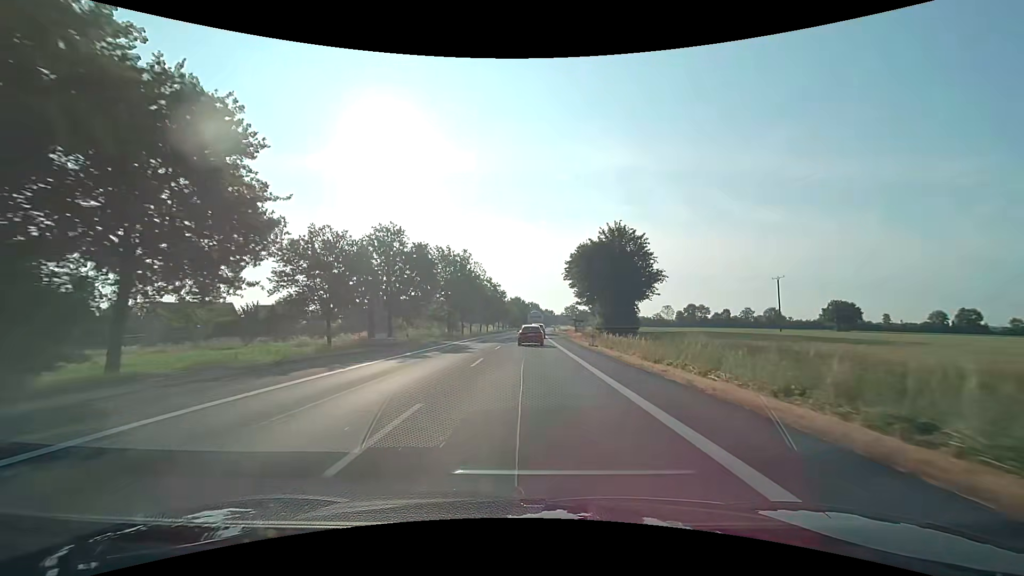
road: primary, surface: asphalt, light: Day
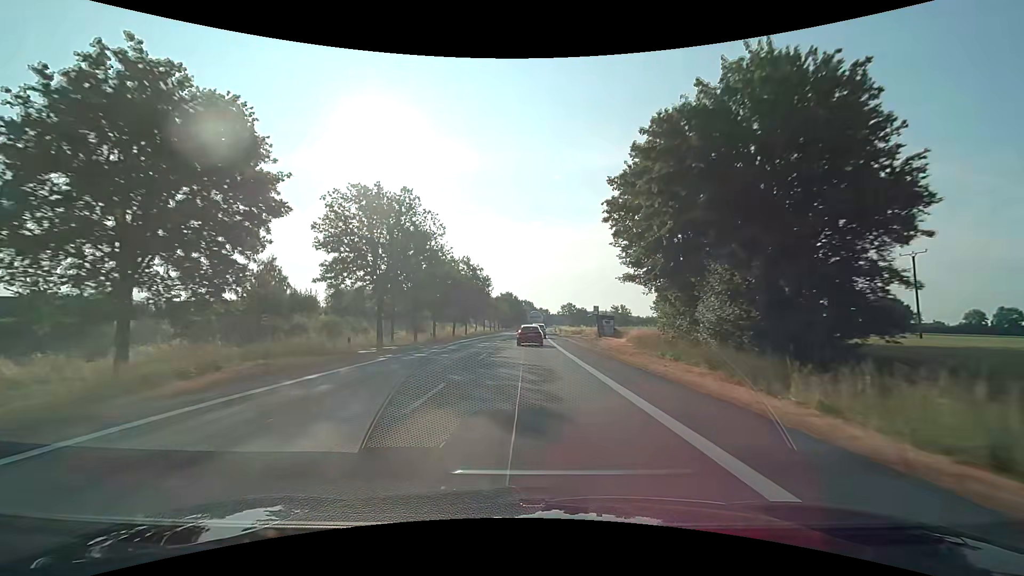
(+0.2, +32.9) m; +1°
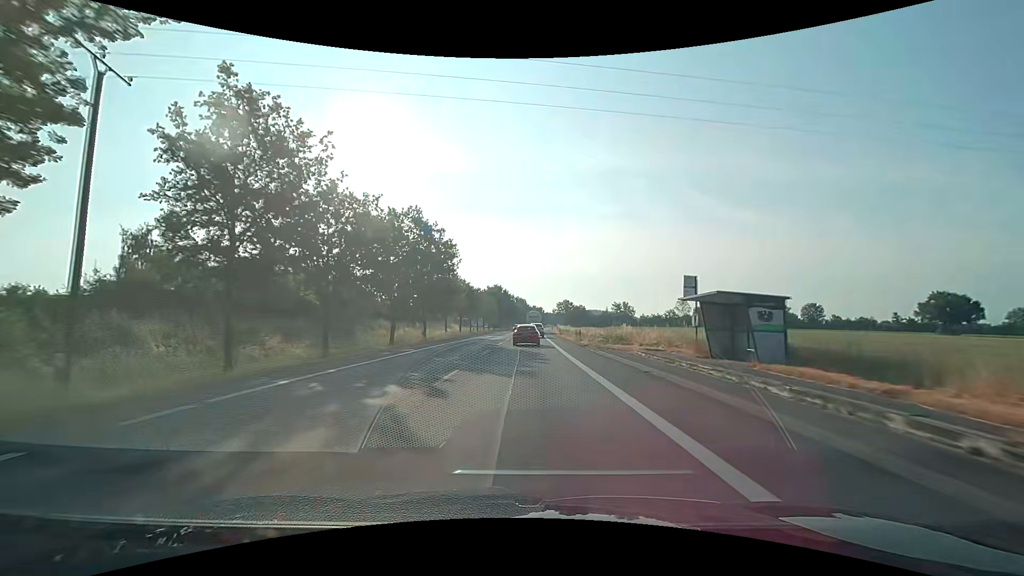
(+0.3, +32.7) m; +1°
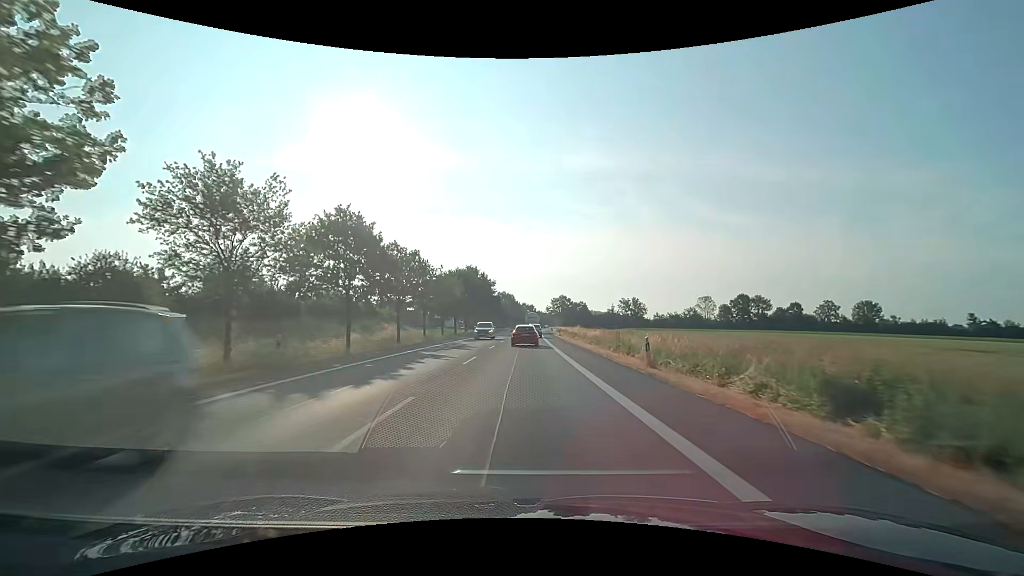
(+0.4, +53.7) m; +1°
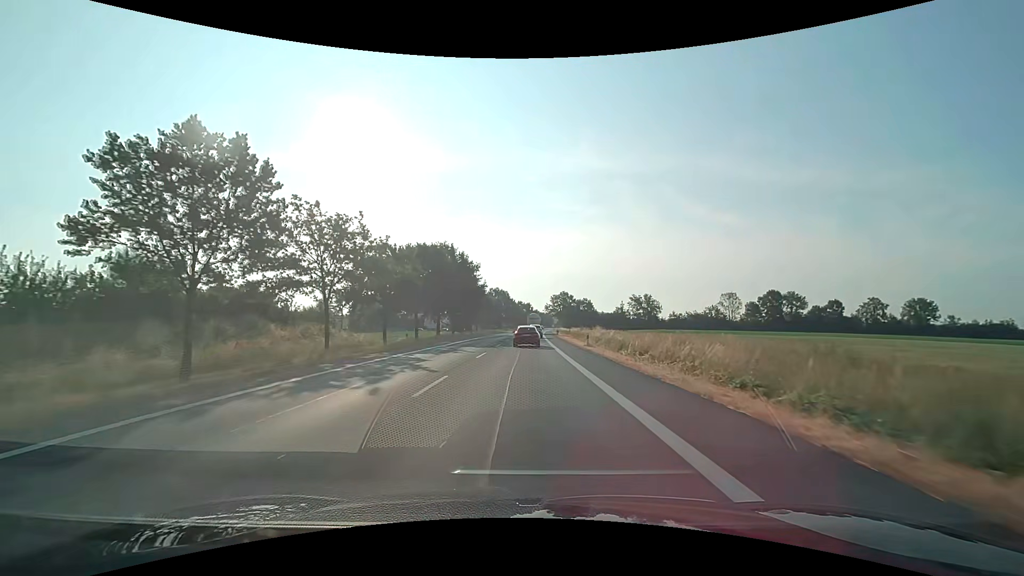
(+0.1, +32.0) m; 0°
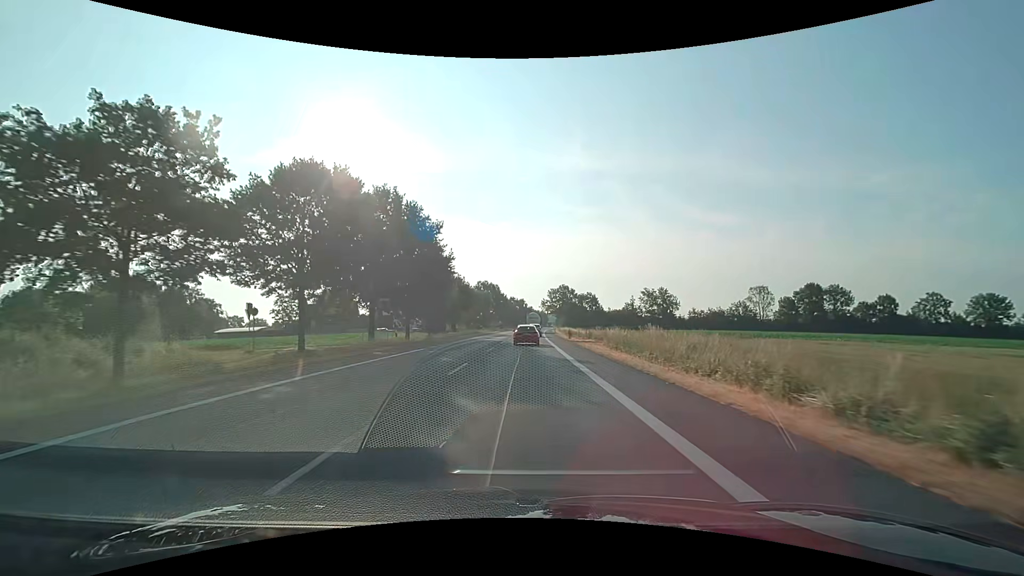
(+0.2, +32.0) m; +1°
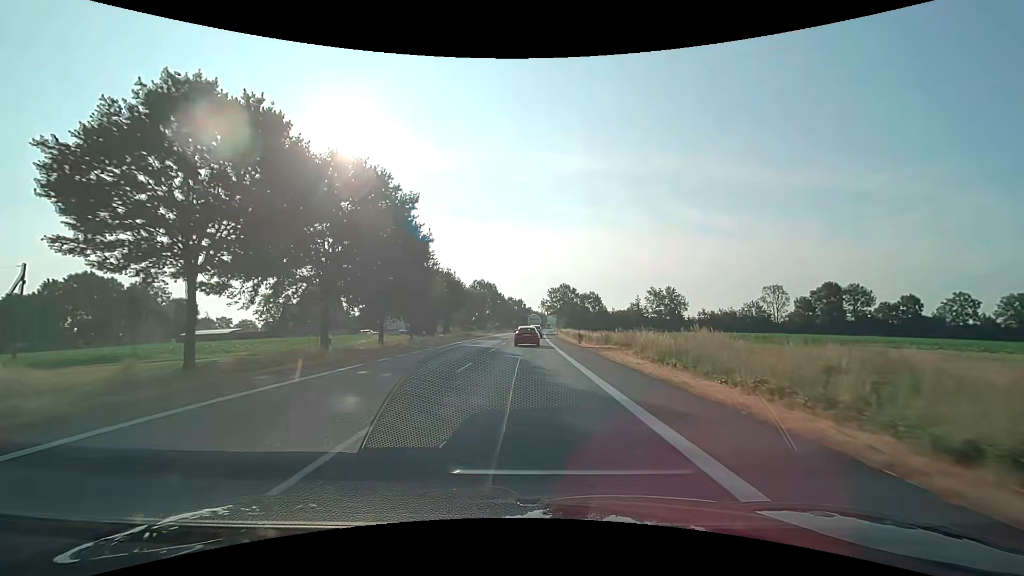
(0.0, +10.8) m; 0°
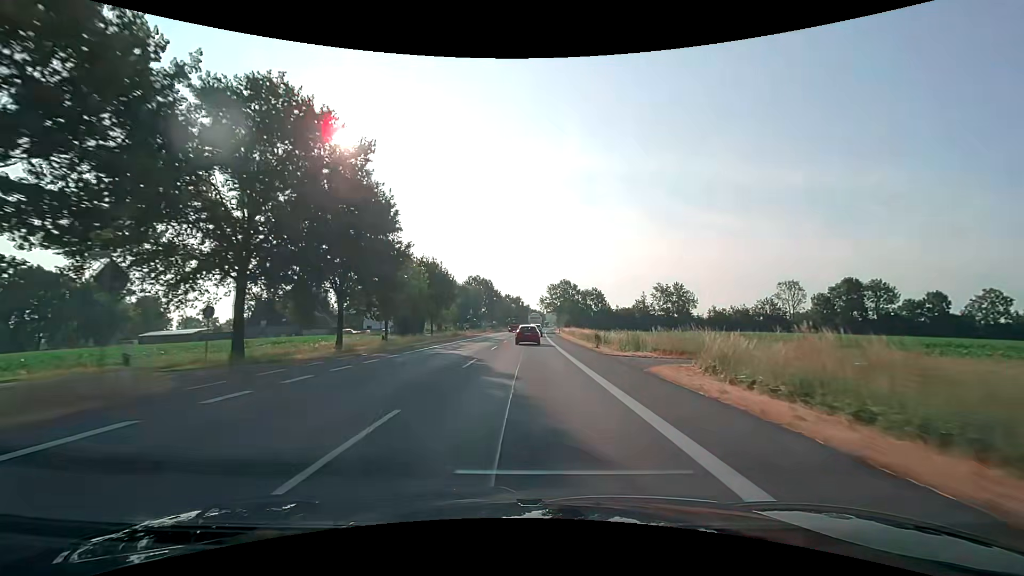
(0.0, +10.9) m; 0°
(0, +10) (0, +20) (0, +30) (0, +40) (+1, +50) (+1, +60) (+1, +70) (+1, +80) (+2, +90) (+2, +100) m
